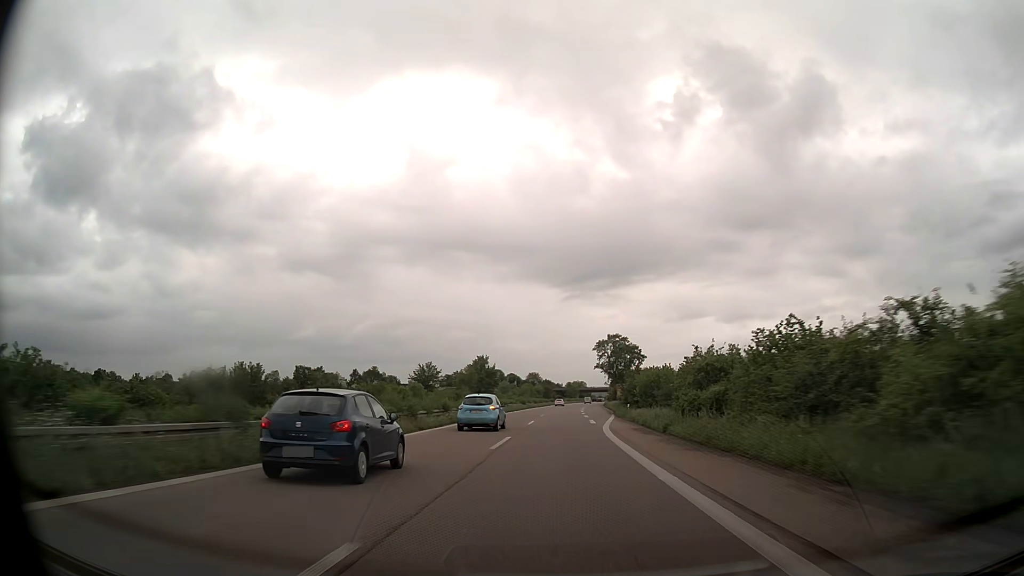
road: trunk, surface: asphalt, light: Day
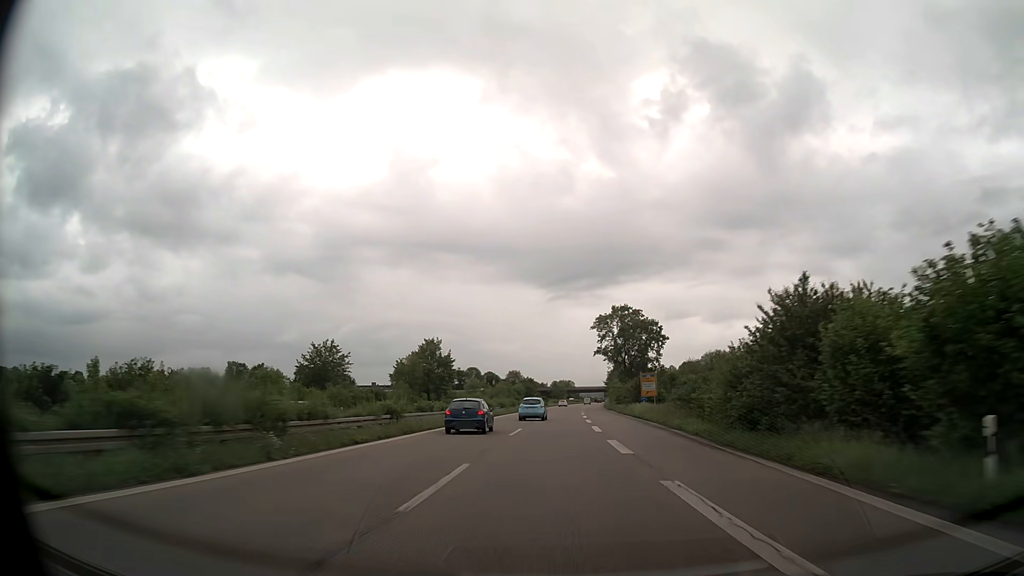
(+0.5, +46.5) m; +1°
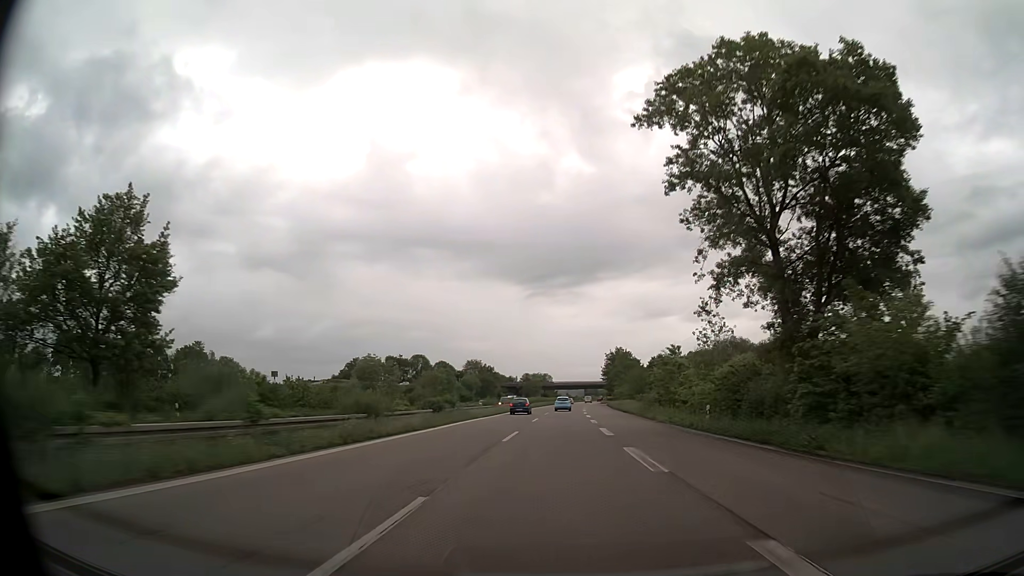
(+1.4, +77.5) m; +2°
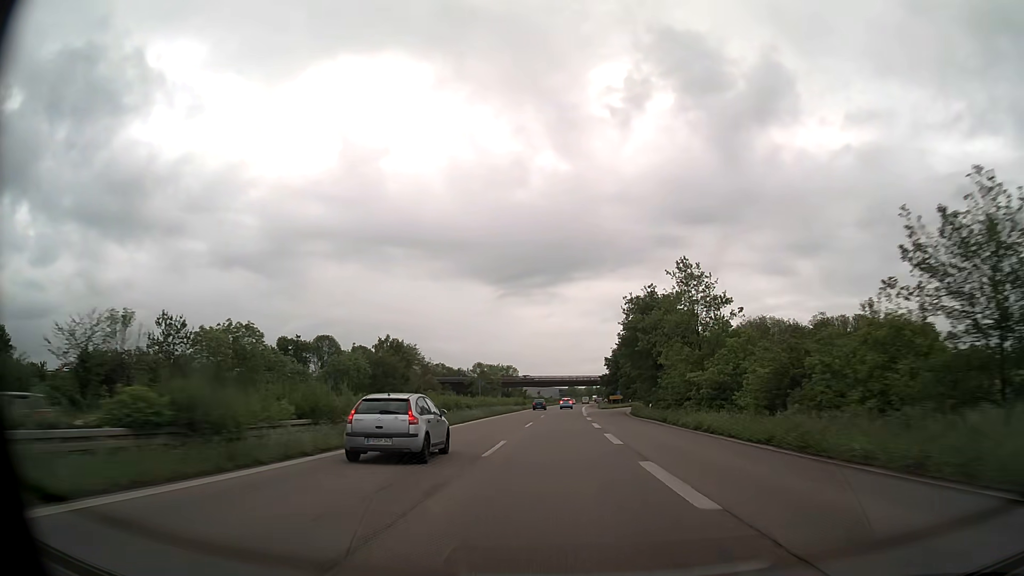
(+1.6, +77.6) m; +2°
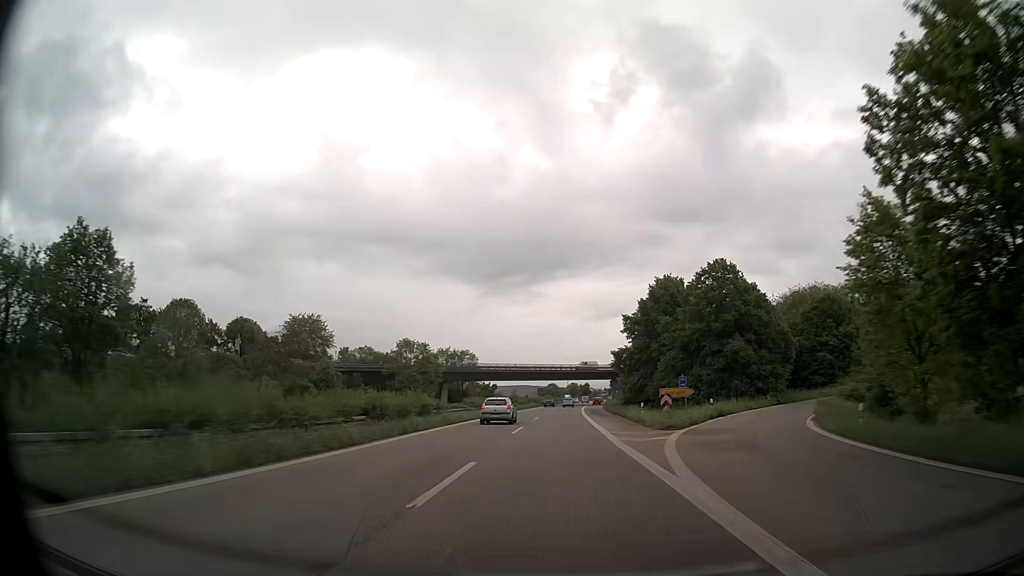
(+1.0, +62.0) m; +2°
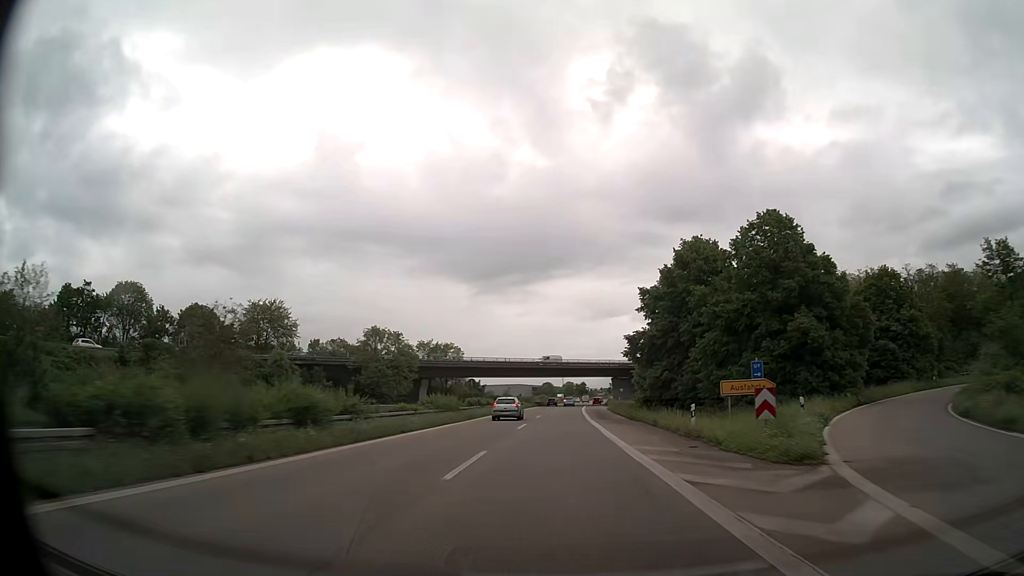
(0.0, +15.5) m; 0°
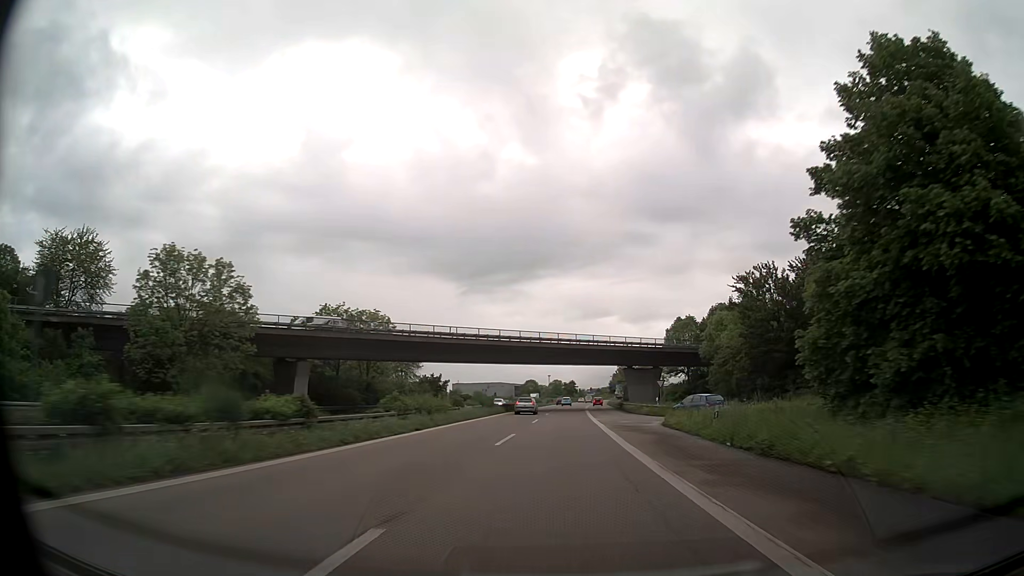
(+0.5, +46.6) m; +1°
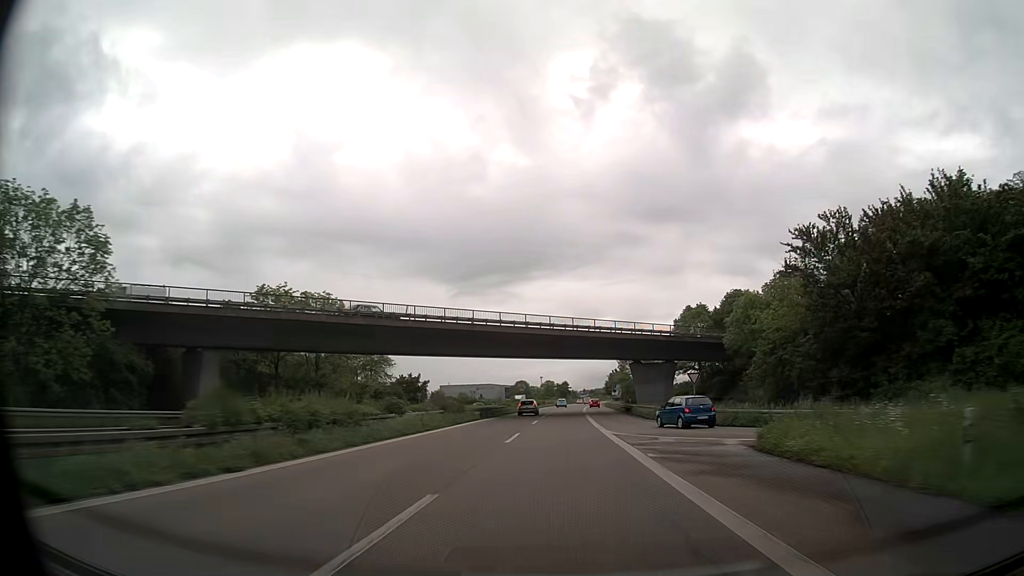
(+0.1, +15.5) m; +1°
(0, +10) (0, +20) (0, +30) (0, +40) (+1, +50) (+1, +60) (+1, +70) (+1, +80) (+2, +90) (+2, +100) m
